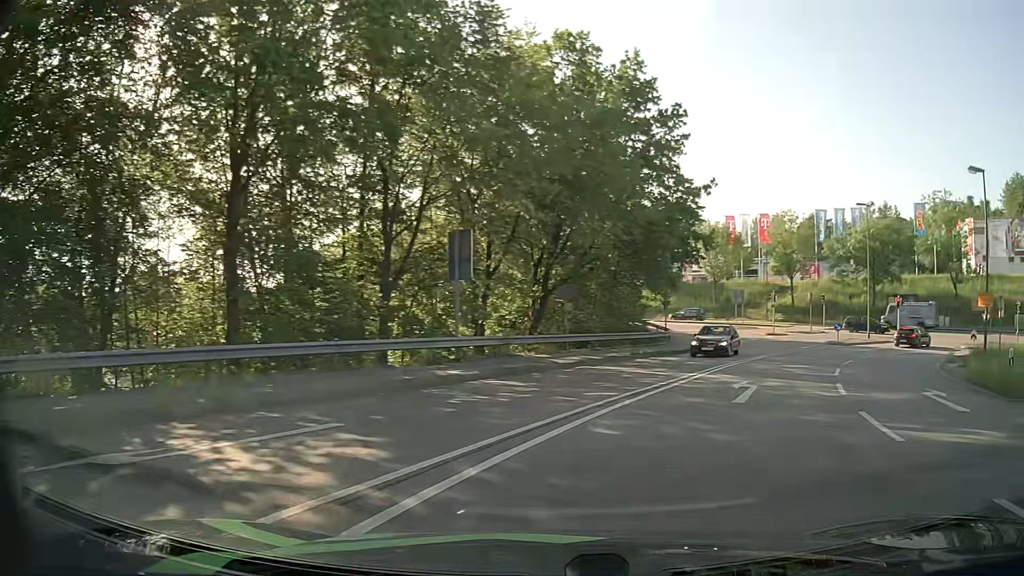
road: primary_link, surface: asphalt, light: Day
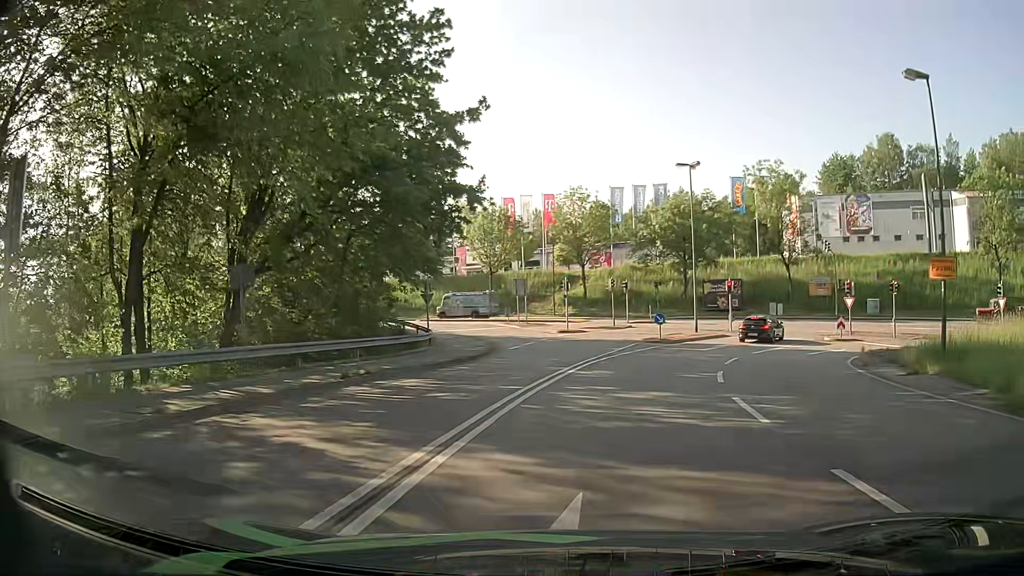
(+2.4, +11.4) m; +18°
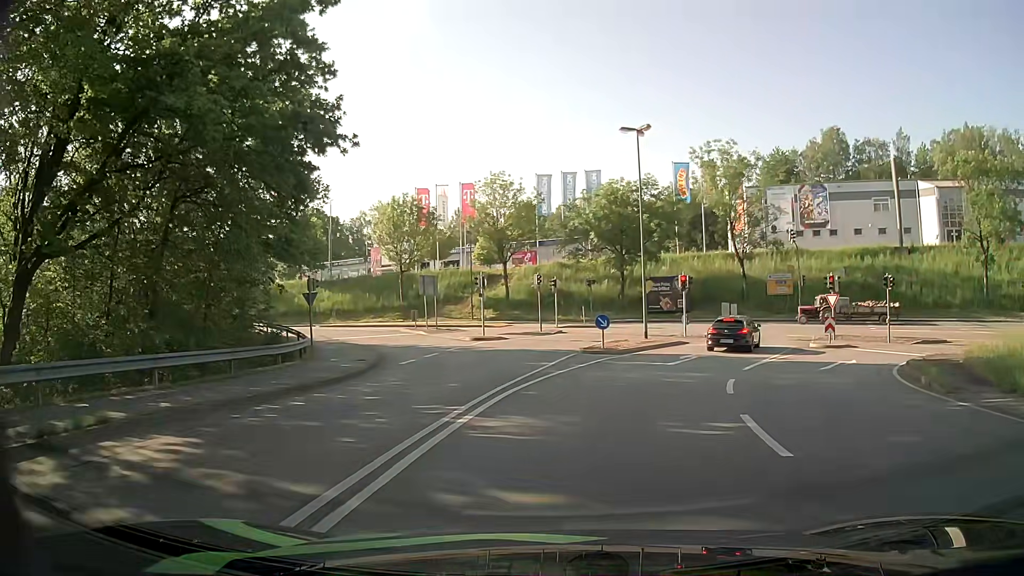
(+0.5, +8.4) m; +6°
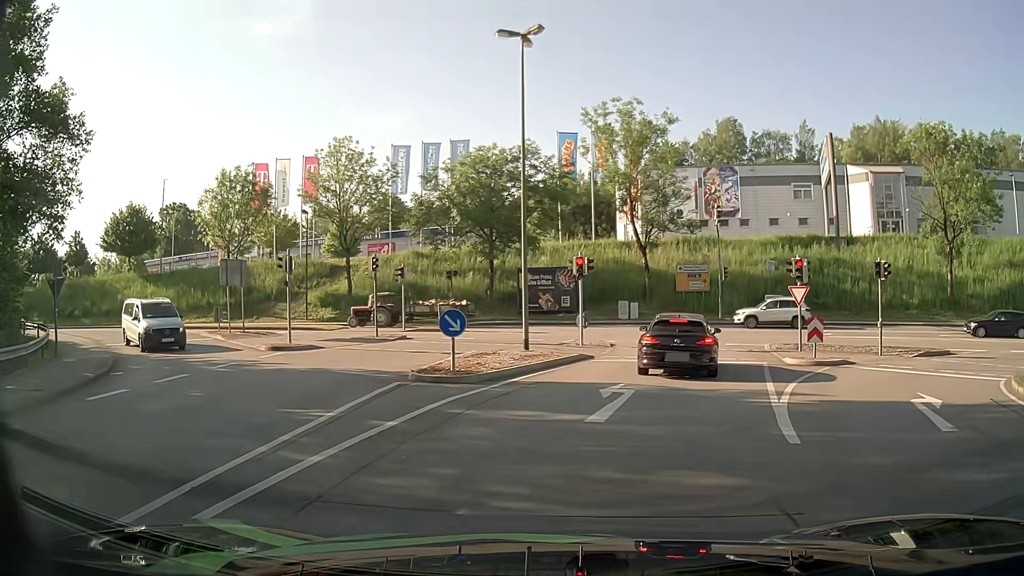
(+0.9, +11.5) m; +11°
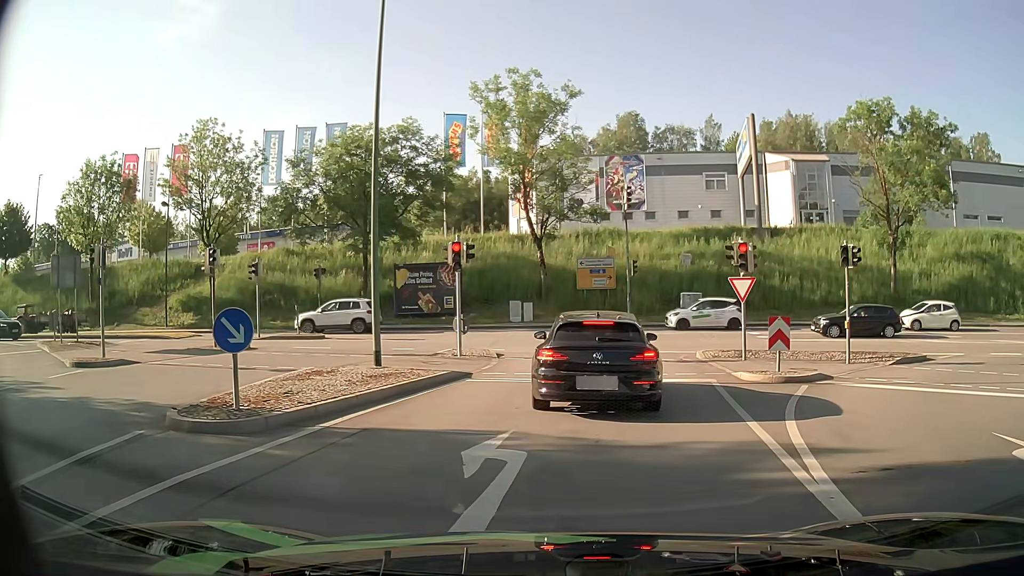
(+0.5, +5.6) m; +7°
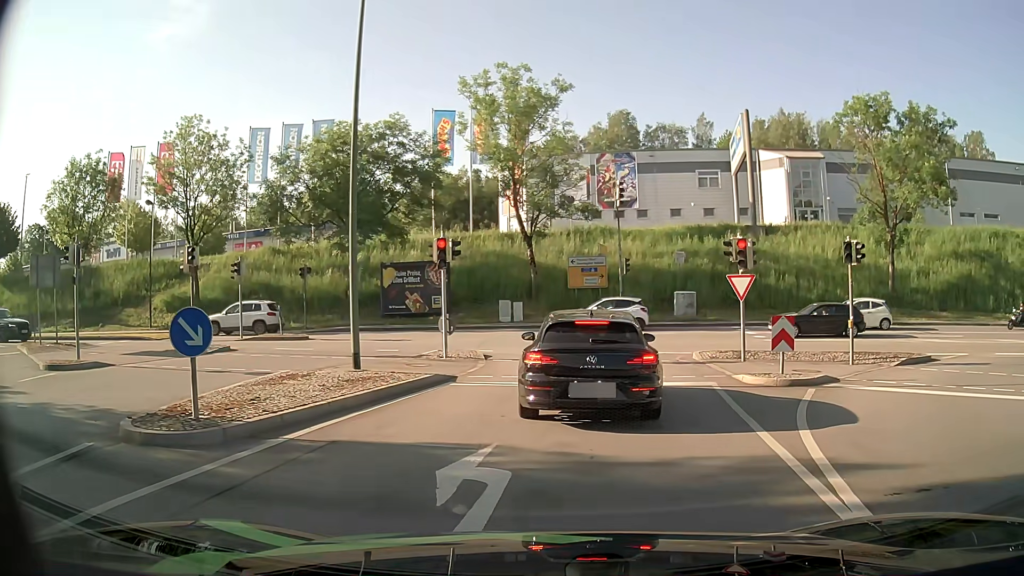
(0.0, +0.9) m; +2°
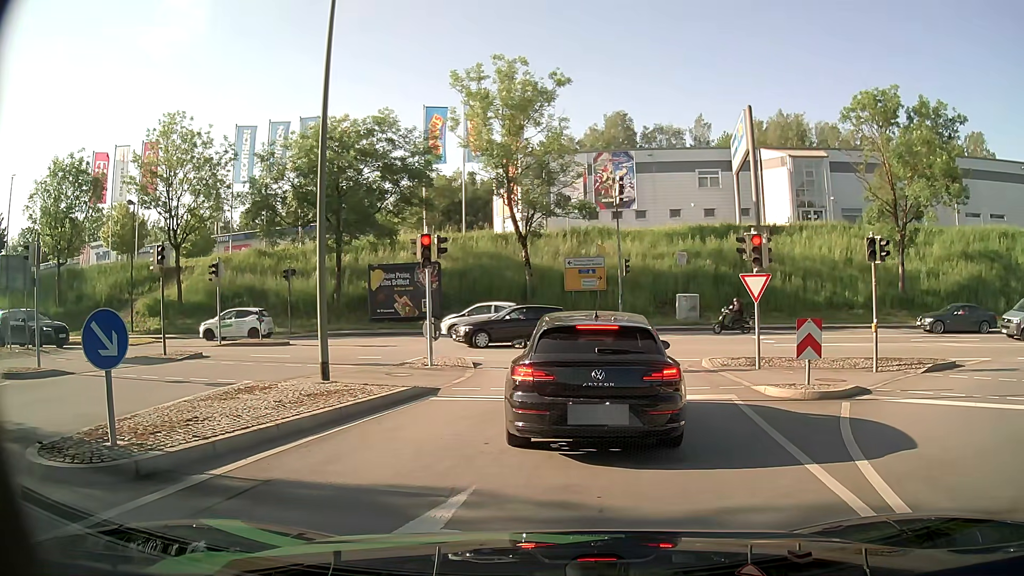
(0.0, +1.7) m; 0°
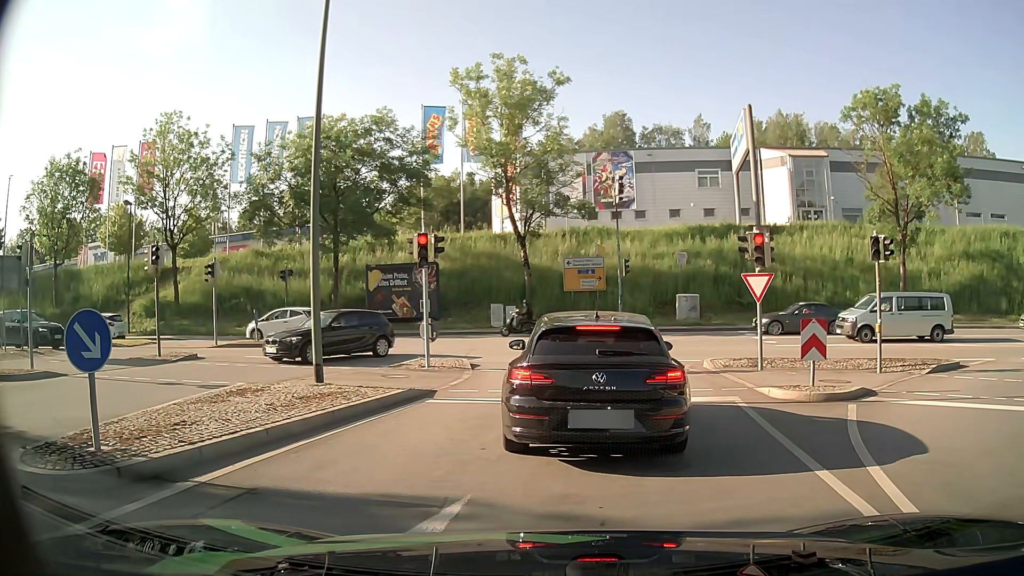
(0.0, +0.3) m; 0°
